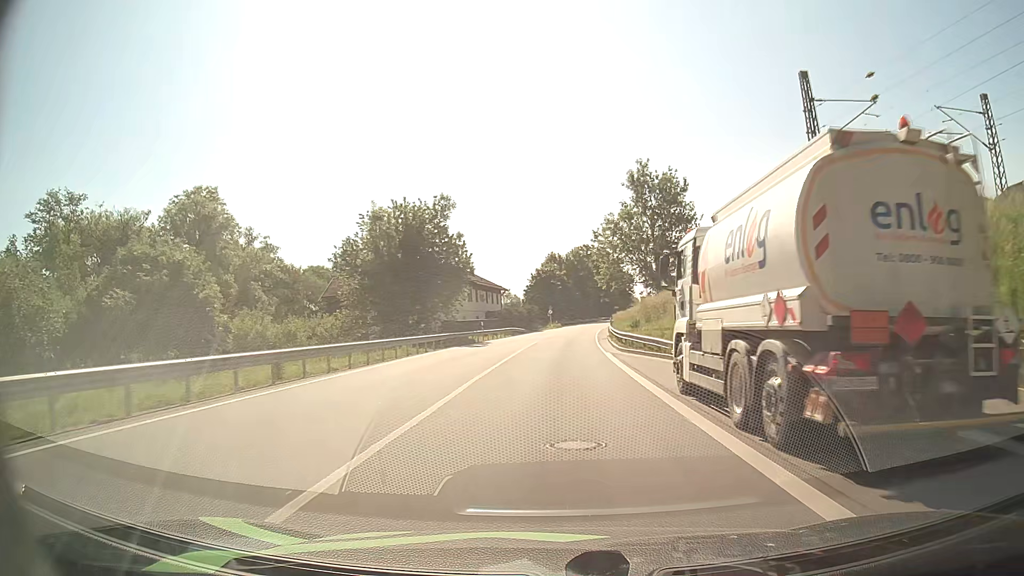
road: primary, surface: asphalt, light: Day
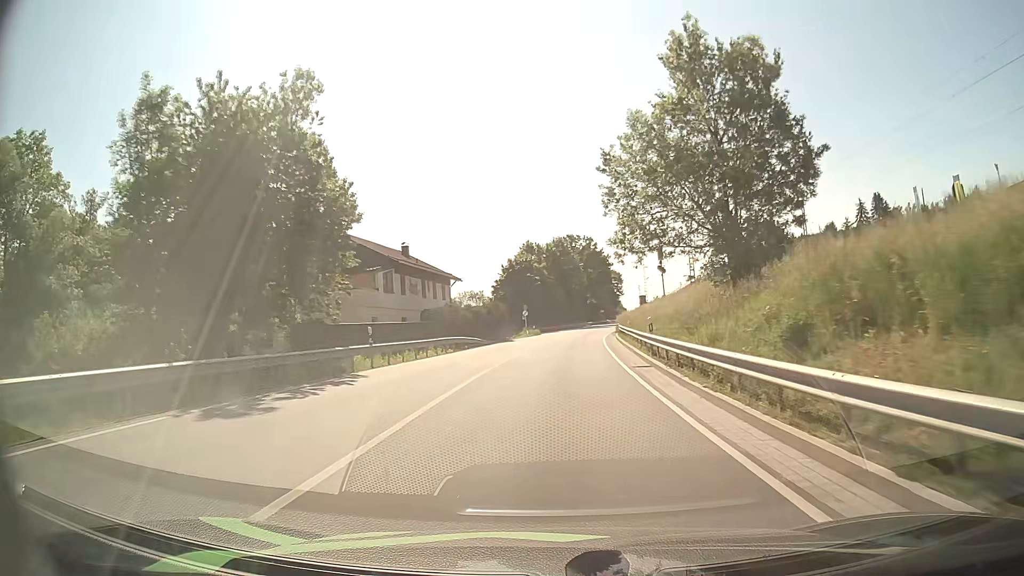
(+0.4, +27.7) m; +1°
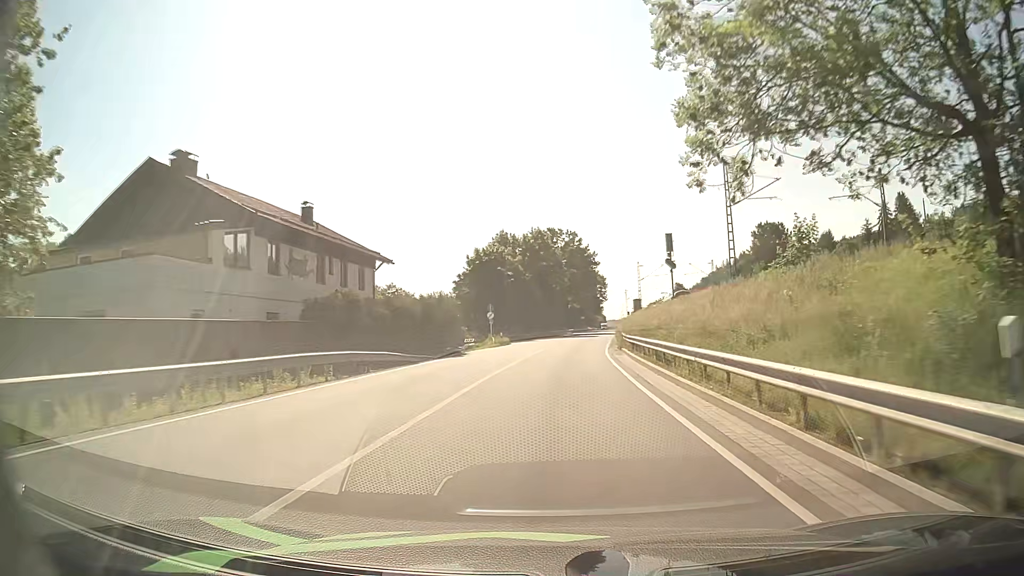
(+0.3, +18.8) m; +2°
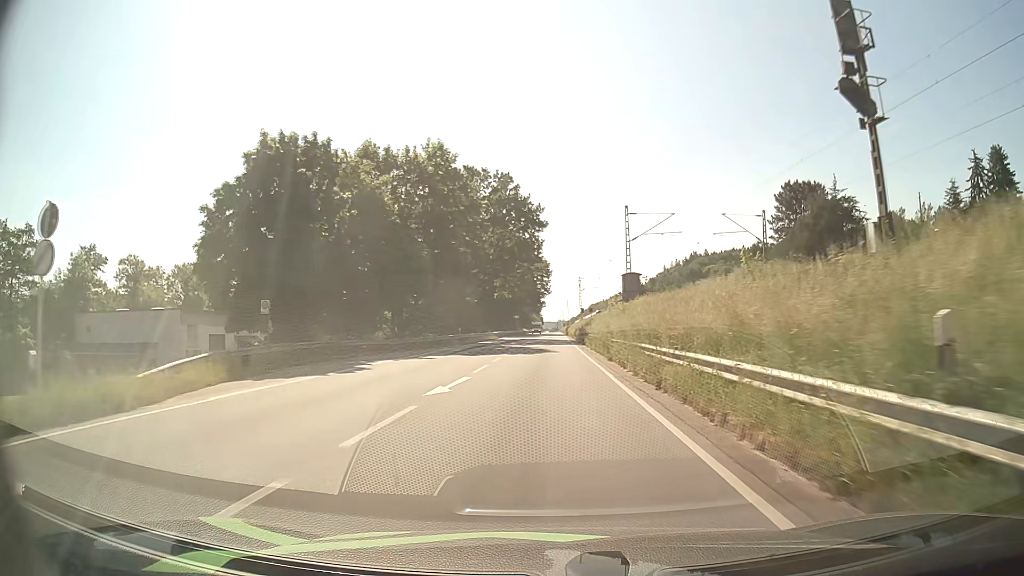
(+2.4, +47.9) m; +5°
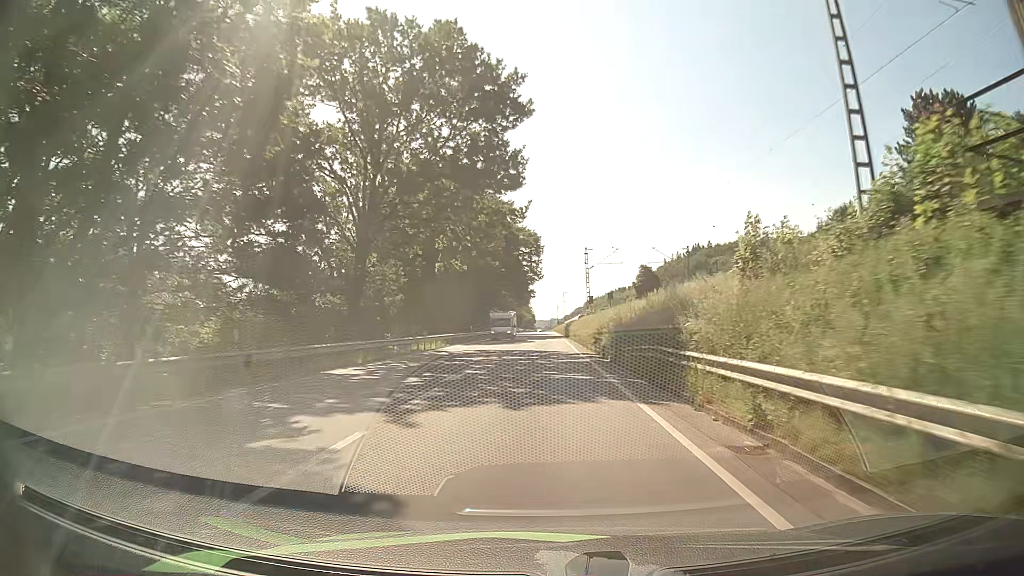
(+0.3, +39.2) m; +1°
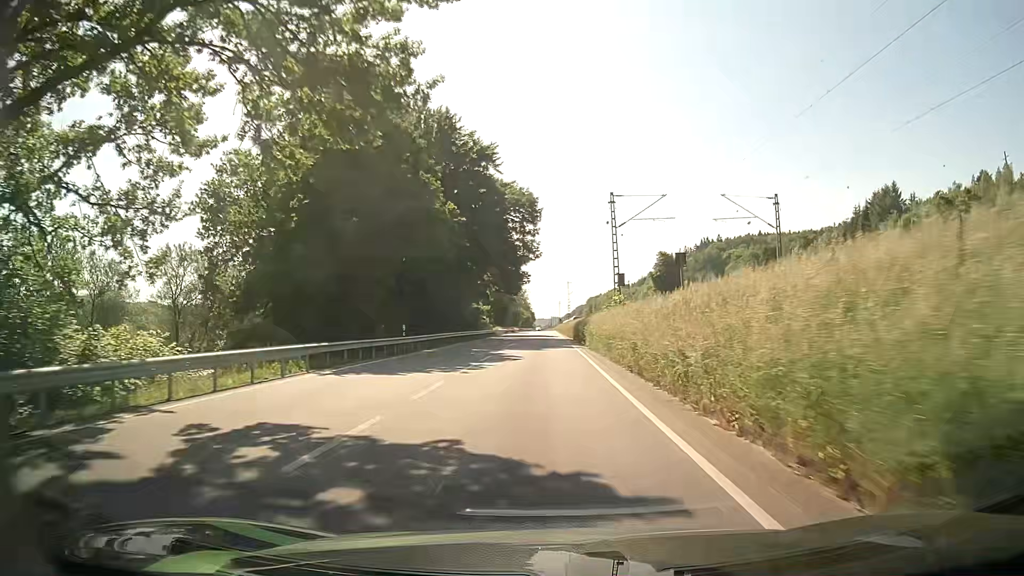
(+0.1, +29.8) m; 0°
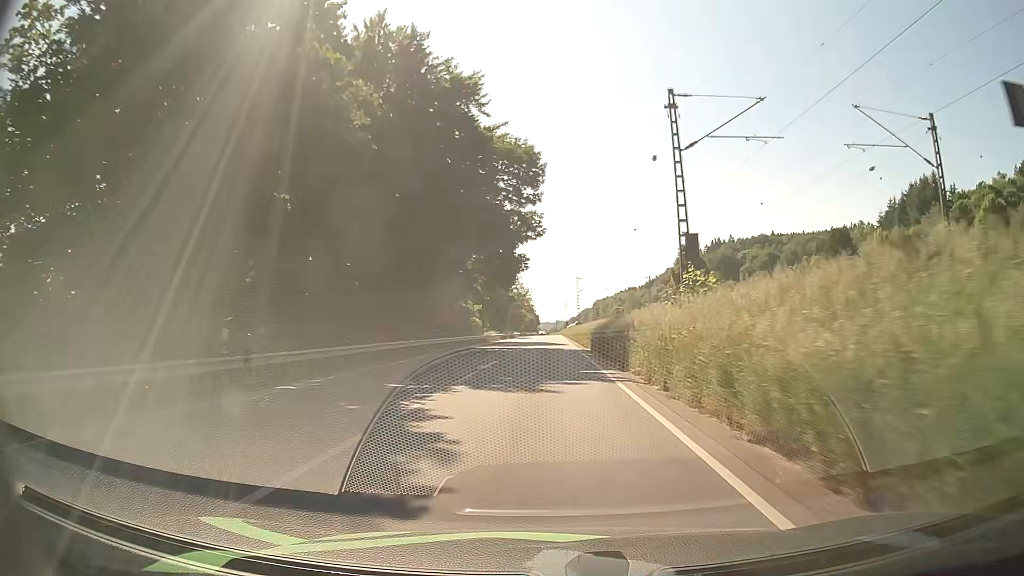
(-0.2, +20.1) m; -1°
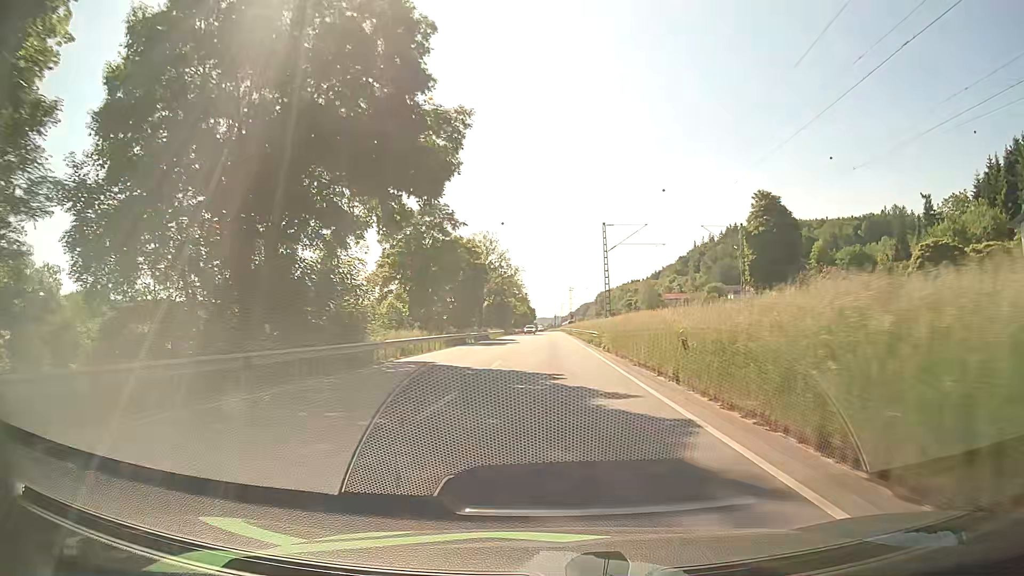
(-0.3, +50.8) m; 0°
(0, +10) (0, +20) (0, +30) (0, +40) (+1, +50) (+1, +60) (+1, +70) (+1, +80) (+1, +90) (+1, +100) m
